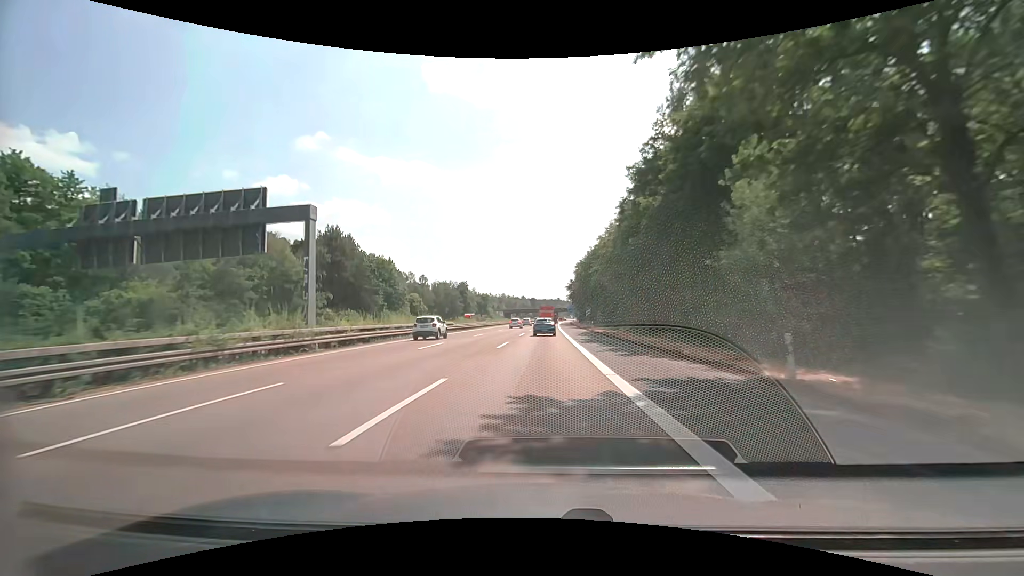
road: motorway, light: Day
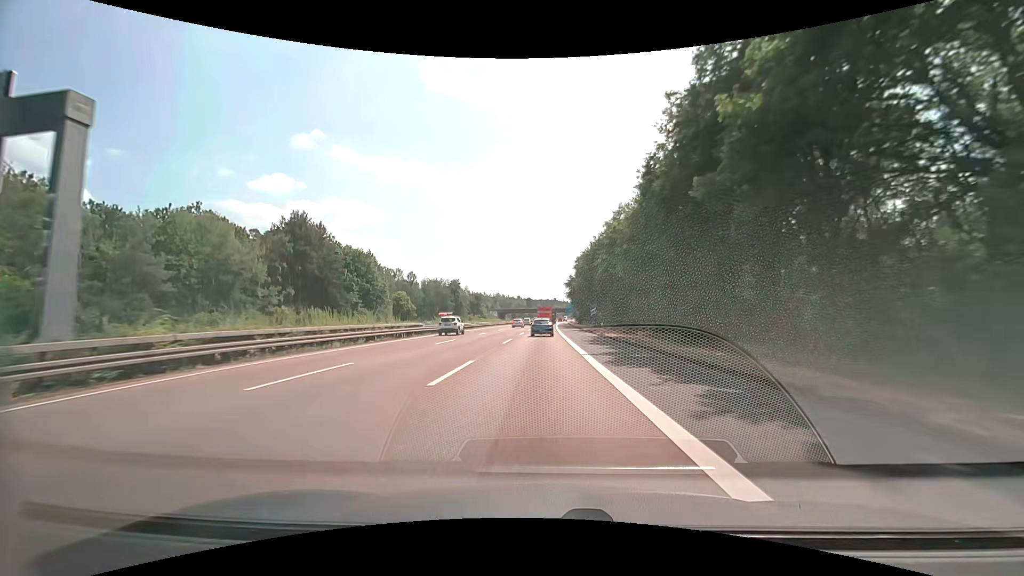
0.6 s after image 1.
(0.0, +13.7) m; 0°
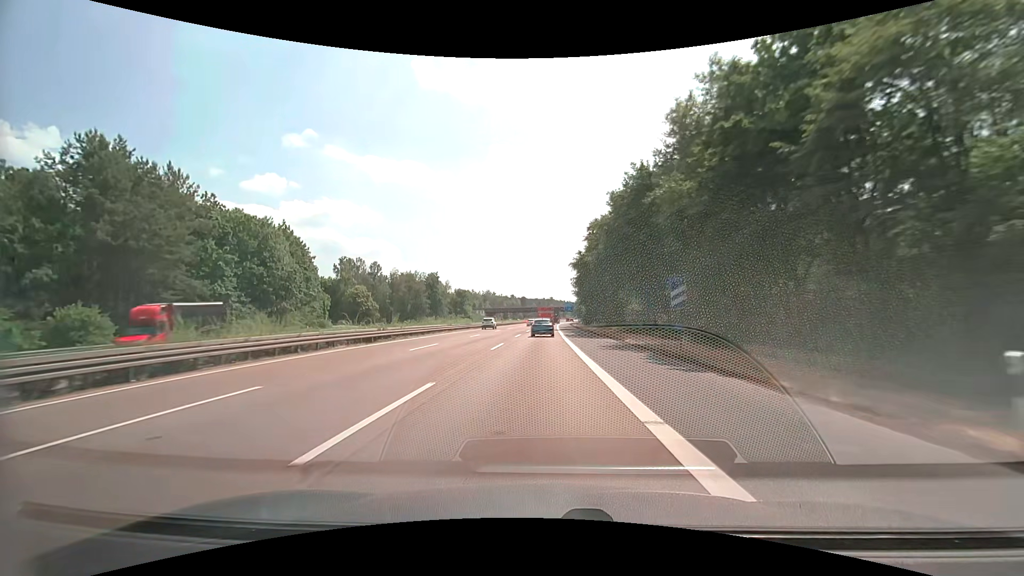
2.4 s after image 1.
(+0.5, +41.3) m; +1°
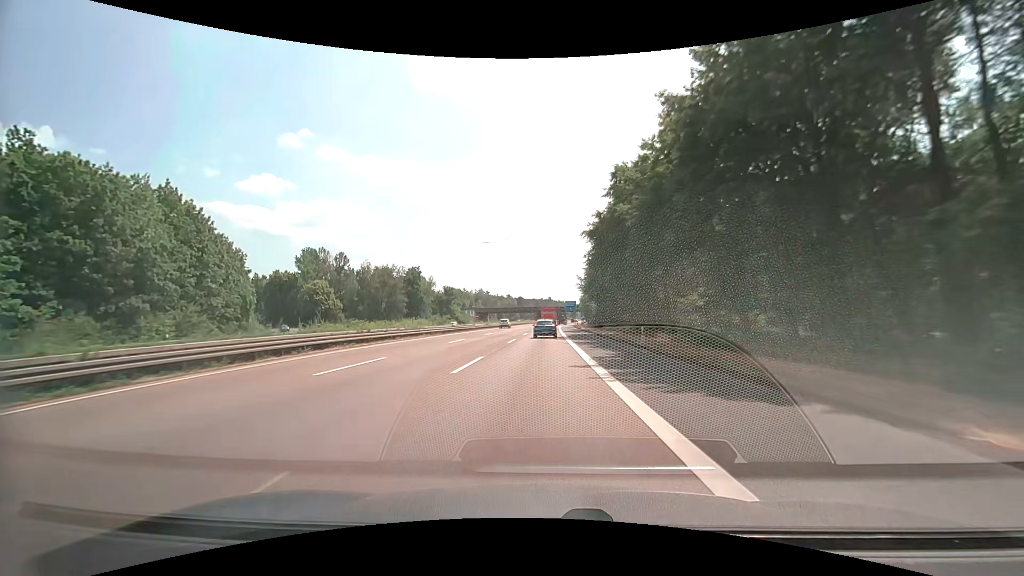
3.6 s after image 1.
(+0.1, +27.6) m; 0°
(0, +10) (0, +20) (0, +30) (0, +40) (0, +50) (+1, +60) (+1, +70) (+1, +80) (+1, +90) (+2, +100) m
